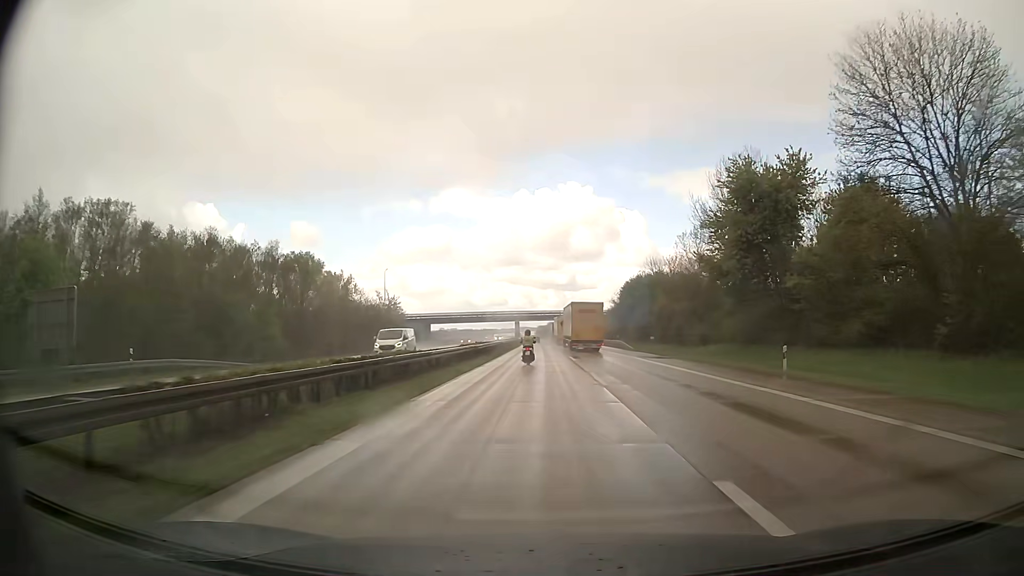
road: motorway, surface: asphalt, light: Day
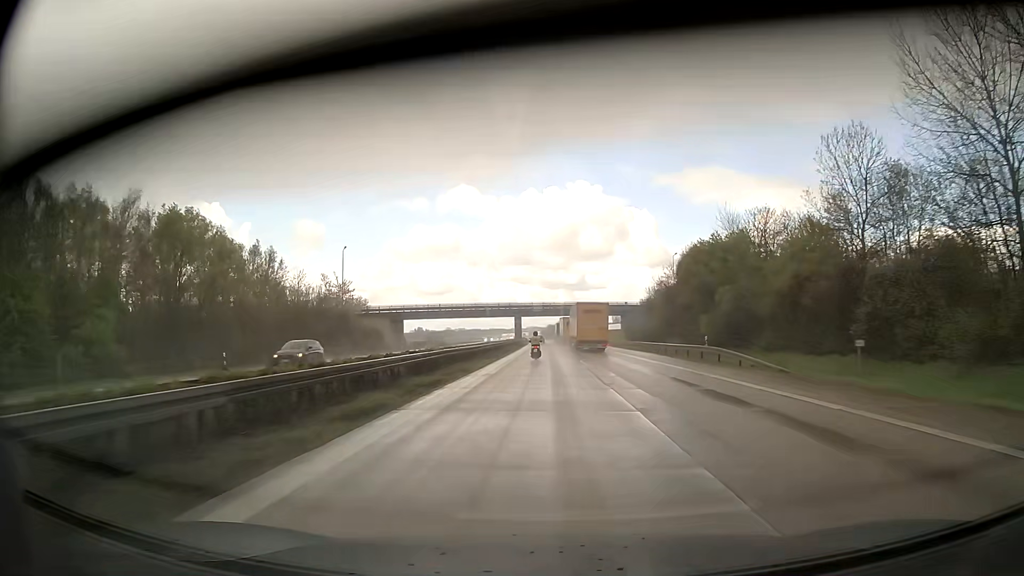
(-0.4, +42.2) m; -1°
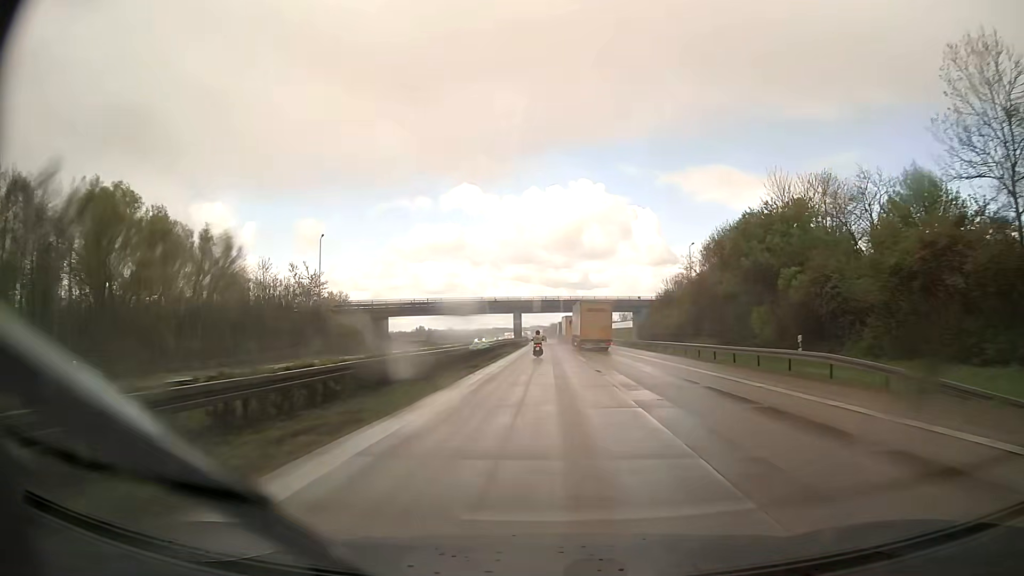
(-0.1, +14.8) m; -1°
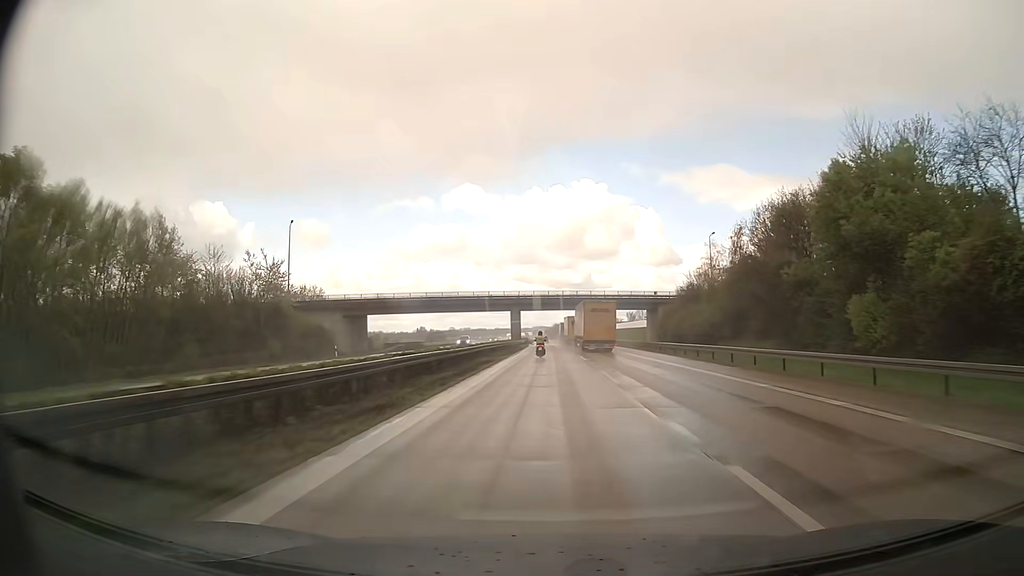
(0.0, +15.2) m; 0°
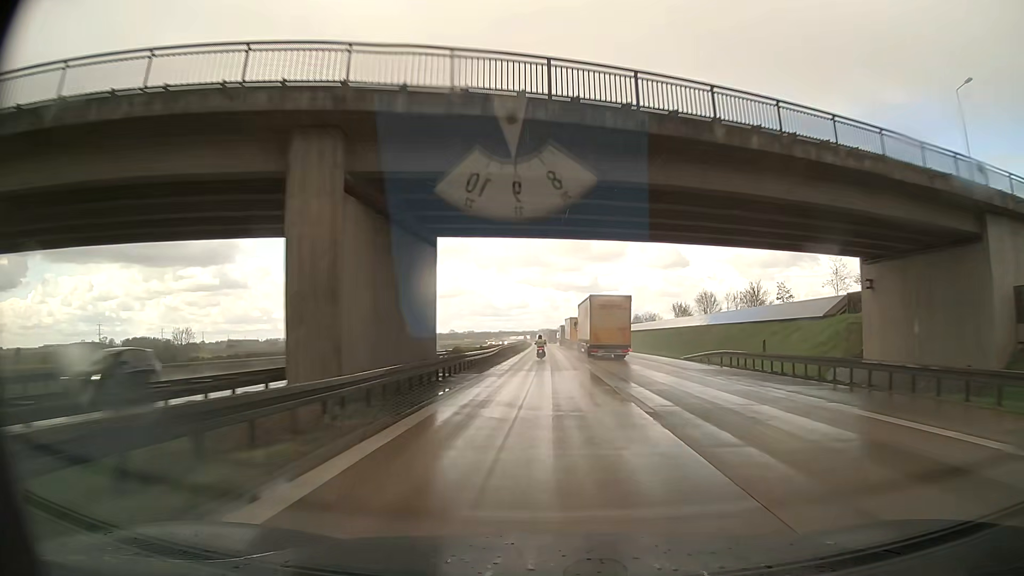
(0.0, +80.4) m; -1°
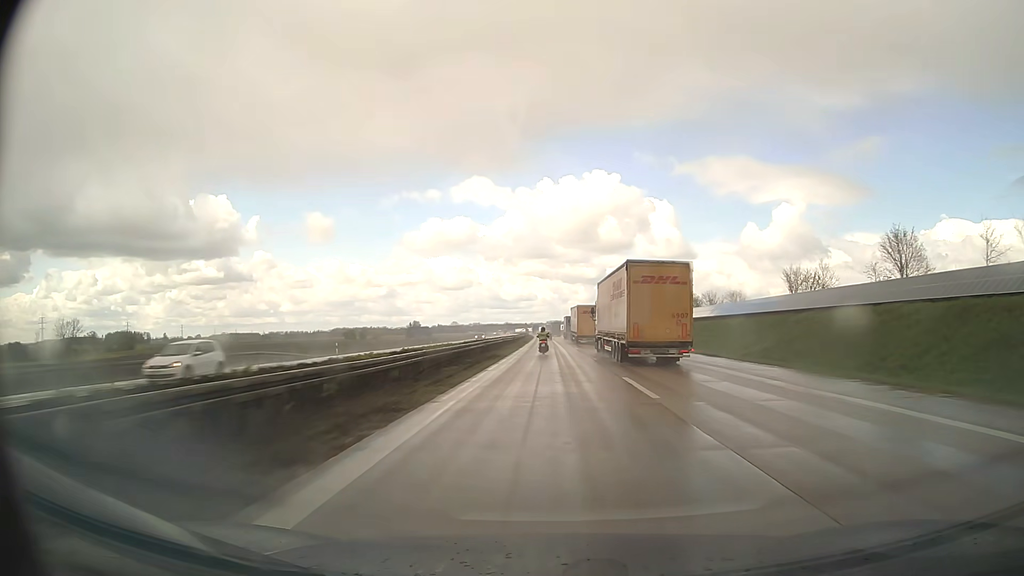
(-0.4, +71.3) m; -1°
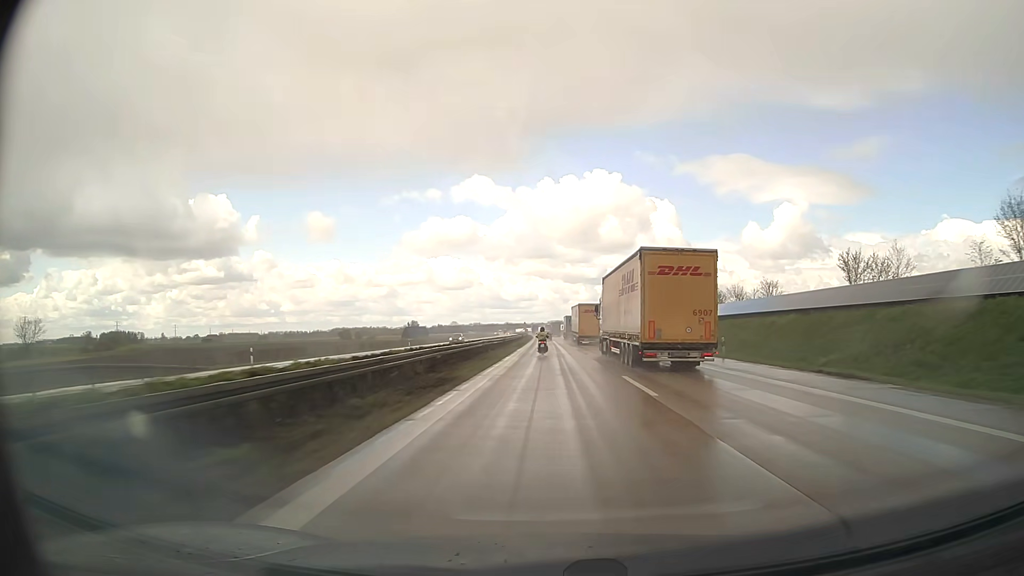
(0.0, +17.6) m; 0°
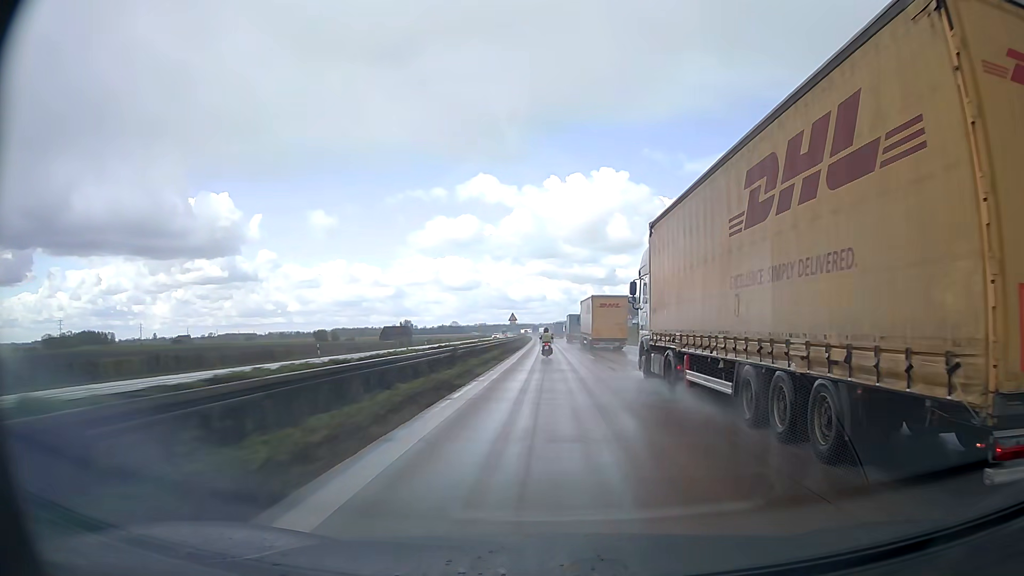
(-0.5, +87.5) m; -1°
(0, +10) (0, +20) (0, +30) (0, +40) (0, +50) (0, +60) (0, +70) (-1, +80) (-1, +90) (-1, +100) m
